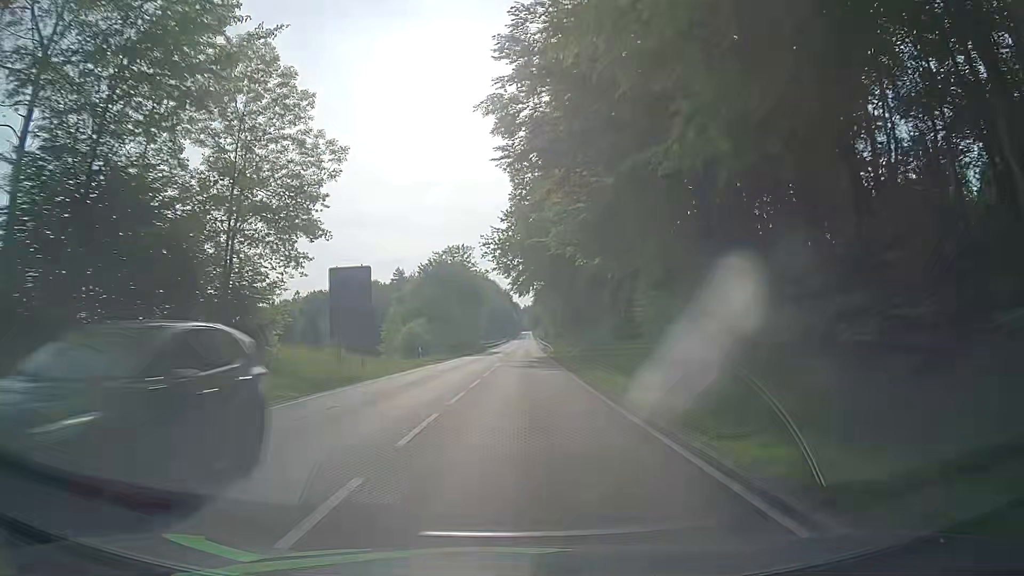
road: primary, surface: asphalt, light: Day
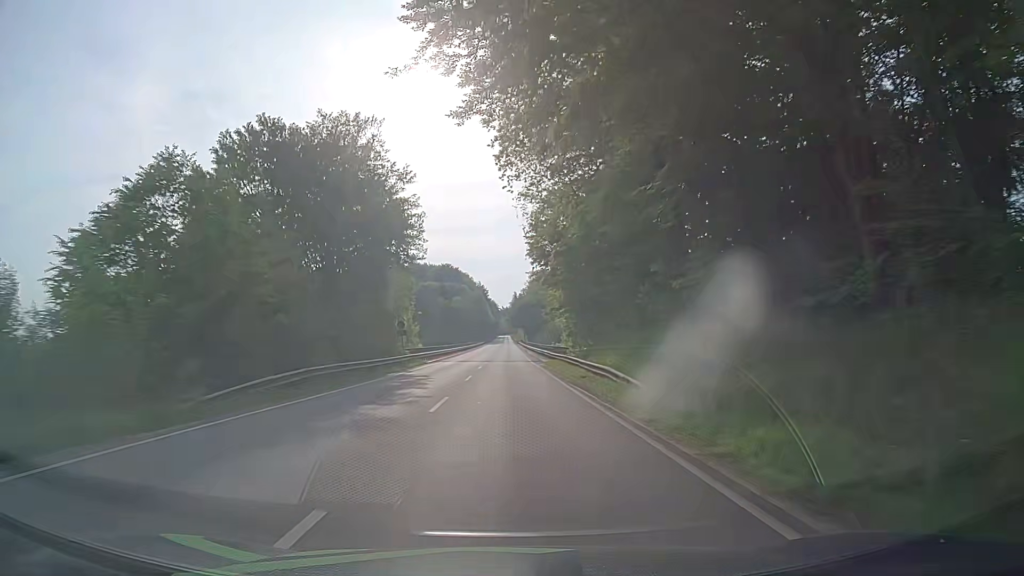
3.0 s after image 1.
(+1.5, +61.6) m; +2°
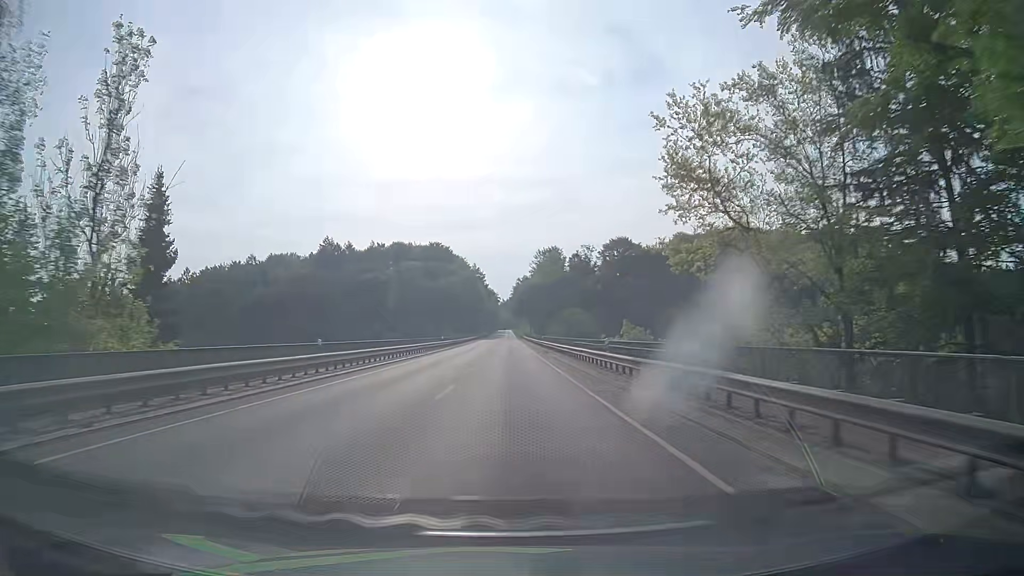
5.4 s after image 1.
(+0.1, +49.6) m; 0°
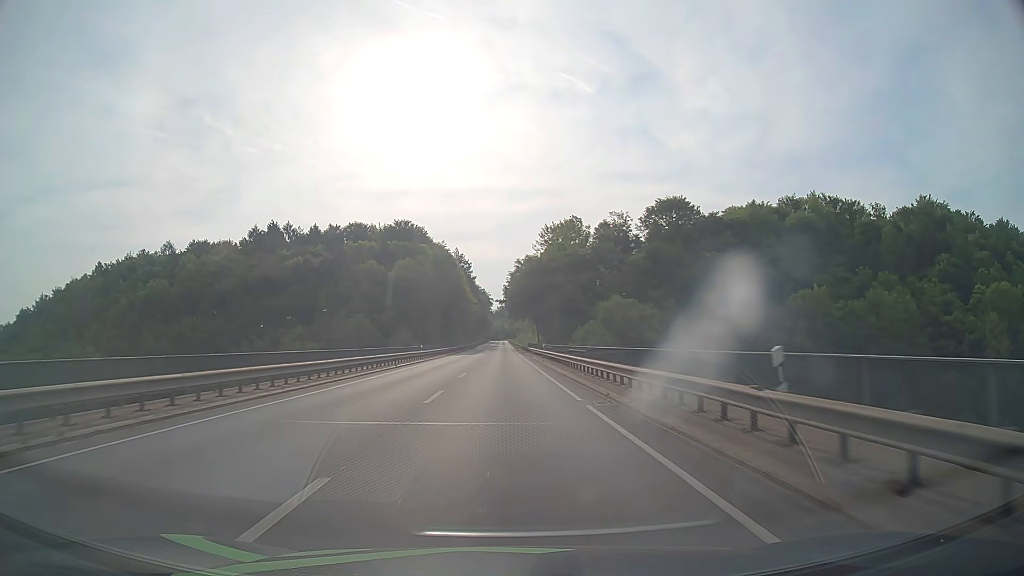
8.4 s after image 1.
(+0.5, +62.4) m; +1°
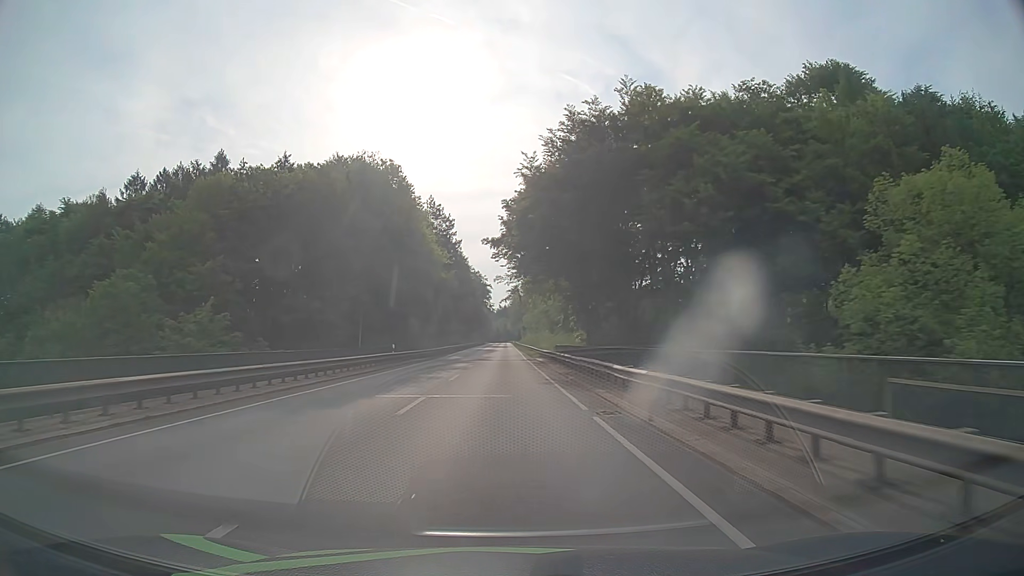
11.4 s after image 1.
(-0.1, +62.7) m; 0°
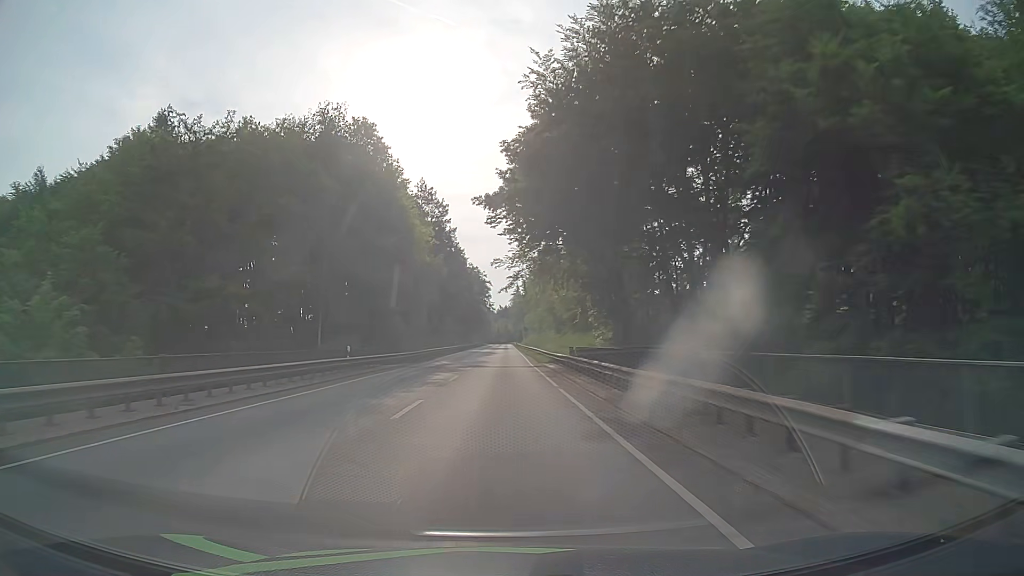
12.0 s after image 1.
(0.0, +12.6) m; 0°
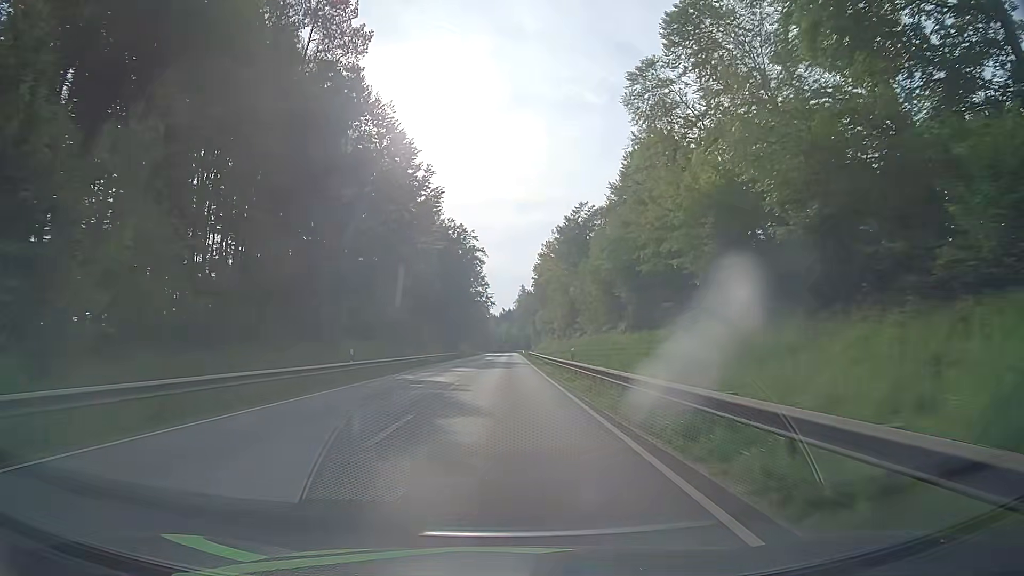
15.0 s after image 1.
(-0.2, +63.0) m; 0°
